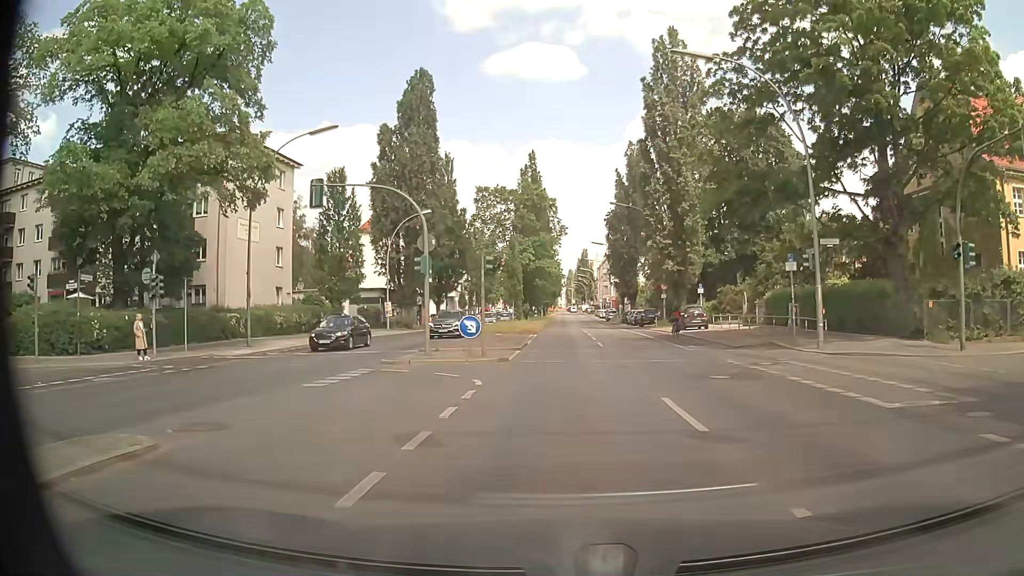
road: secondary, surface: asphalt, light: Day
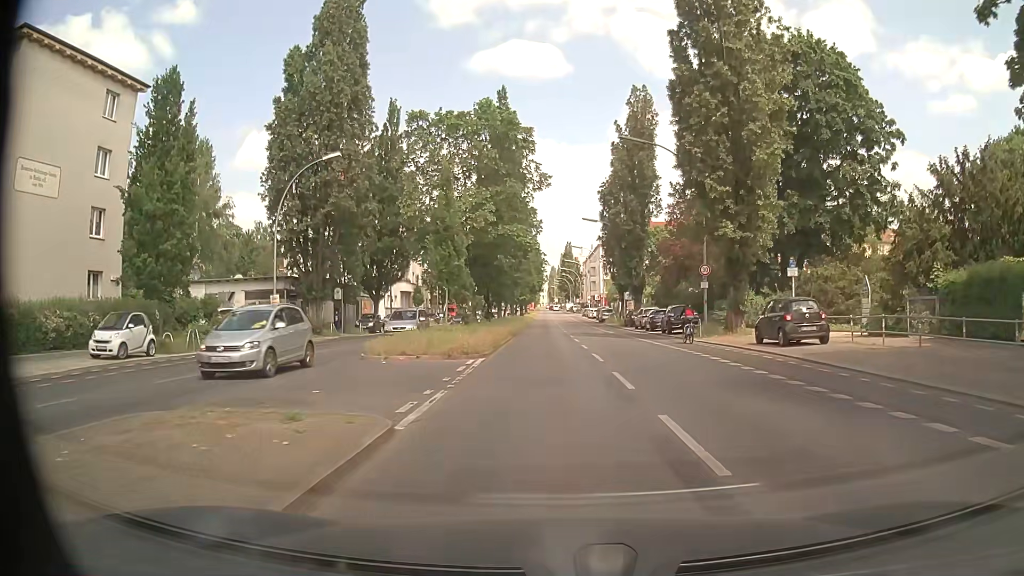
(+0.4, +21.6) m; +2°
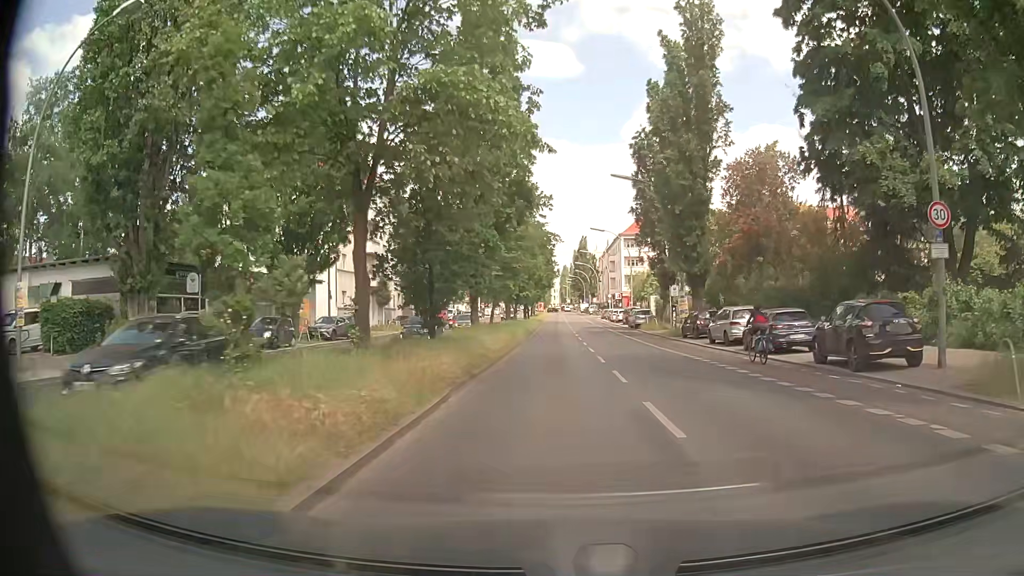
(-0.5, +22.2) m; -1°
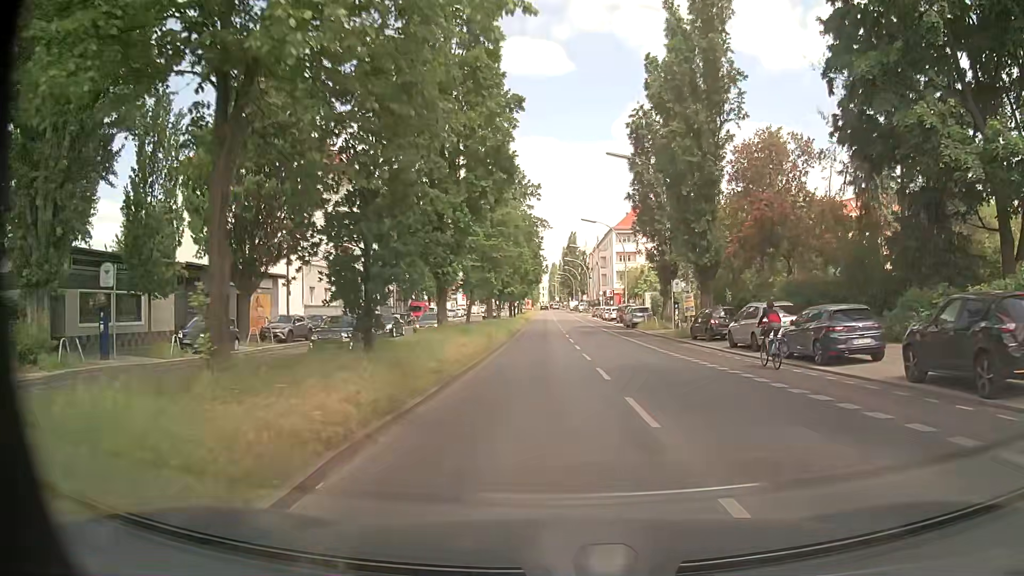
(0.0, +5.6) m; +1°
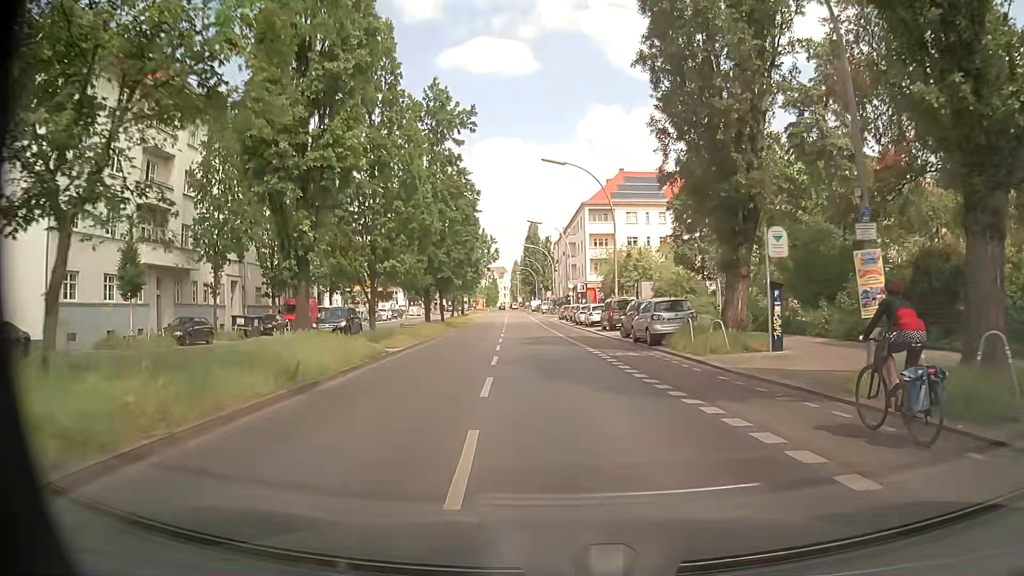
(+1.1, +27.3) m; +2°
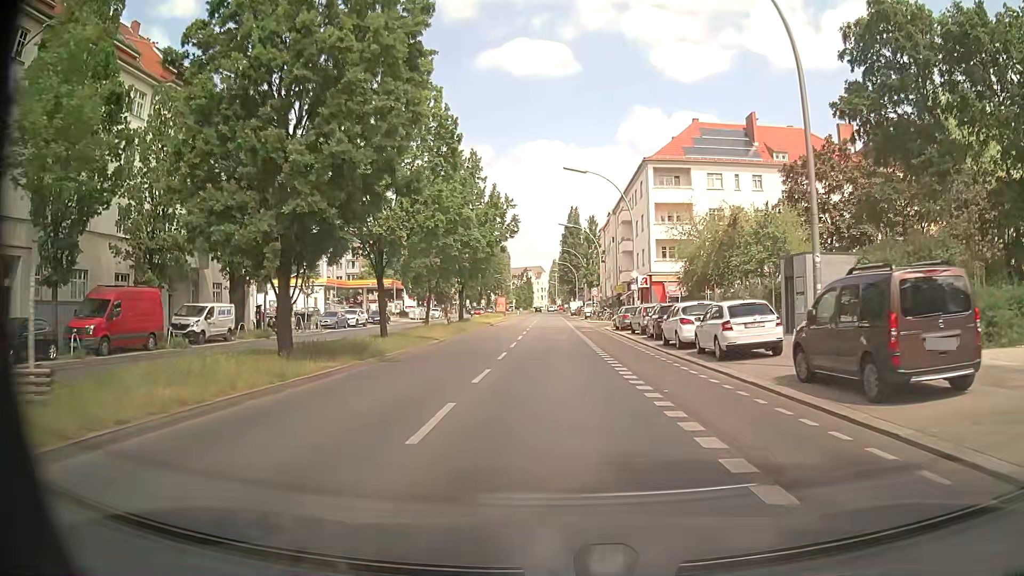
(-0.6, +28.0) m; -3°
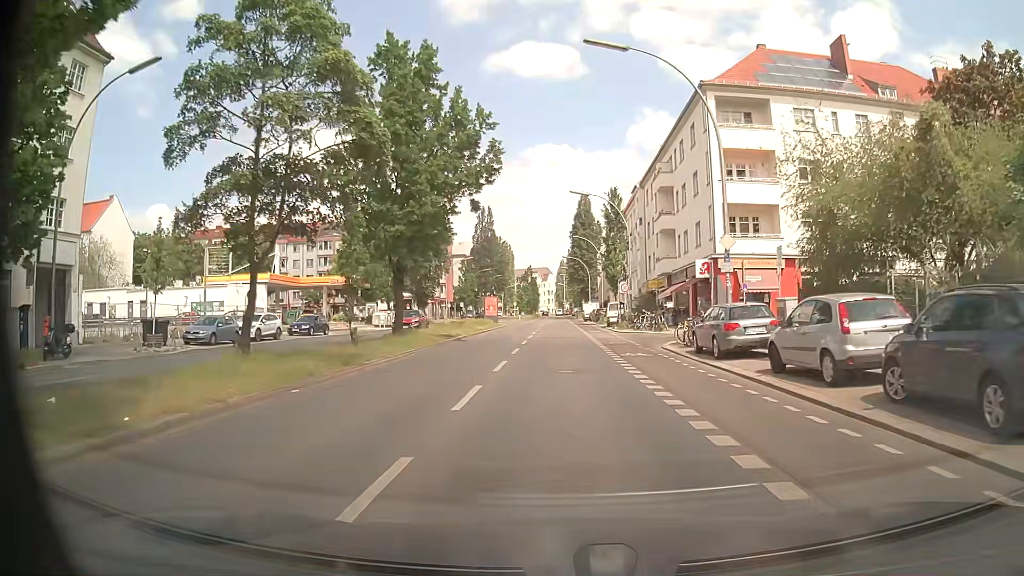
(-0.3, +21.8) m; -1°
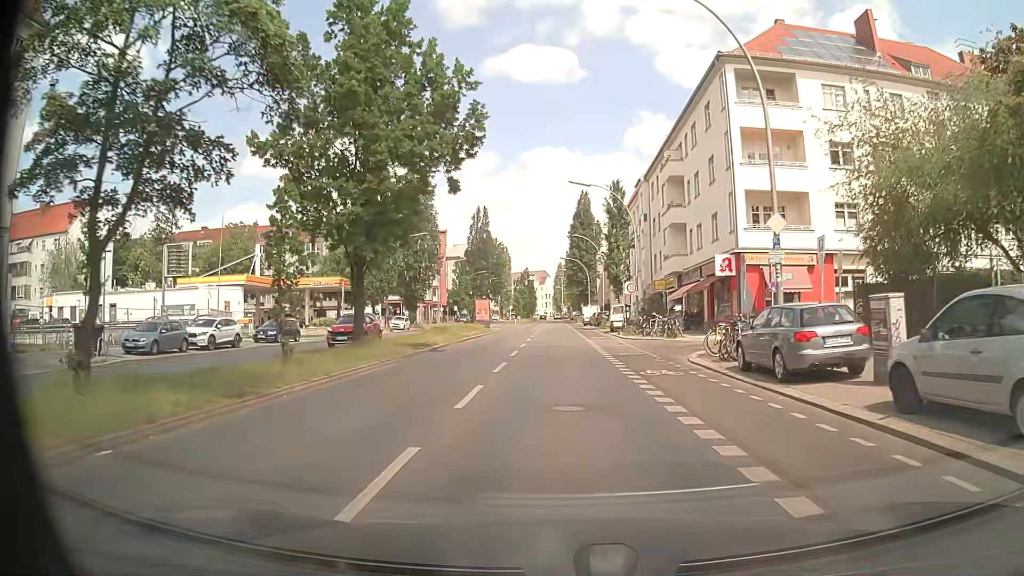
(0.0, +5.4) m; +1°
(0, +10) (0, +20) (0, +30) (0, +40) (0, +50) (0, +60) (0, +70) (-1, +80) (-1, +90) (-1, +100) m
